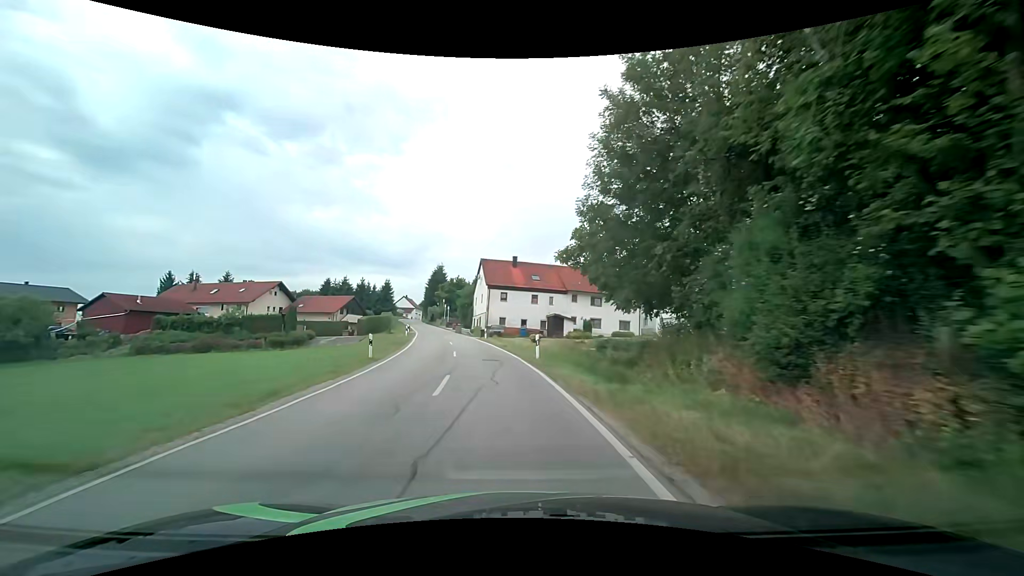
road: secondary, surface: asphalt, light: Day
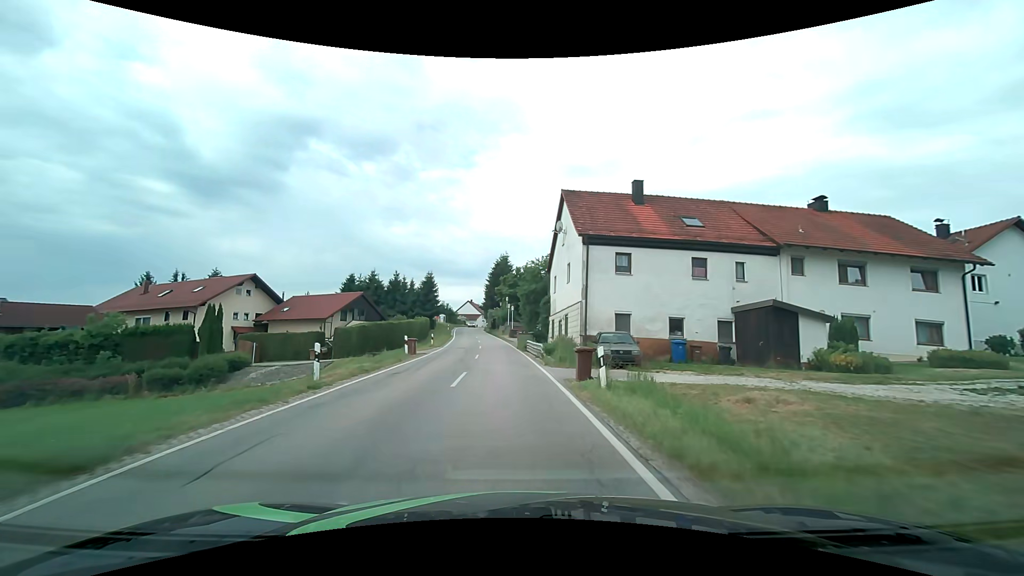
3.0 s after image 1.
(-2.8, +33.5) m; -9°
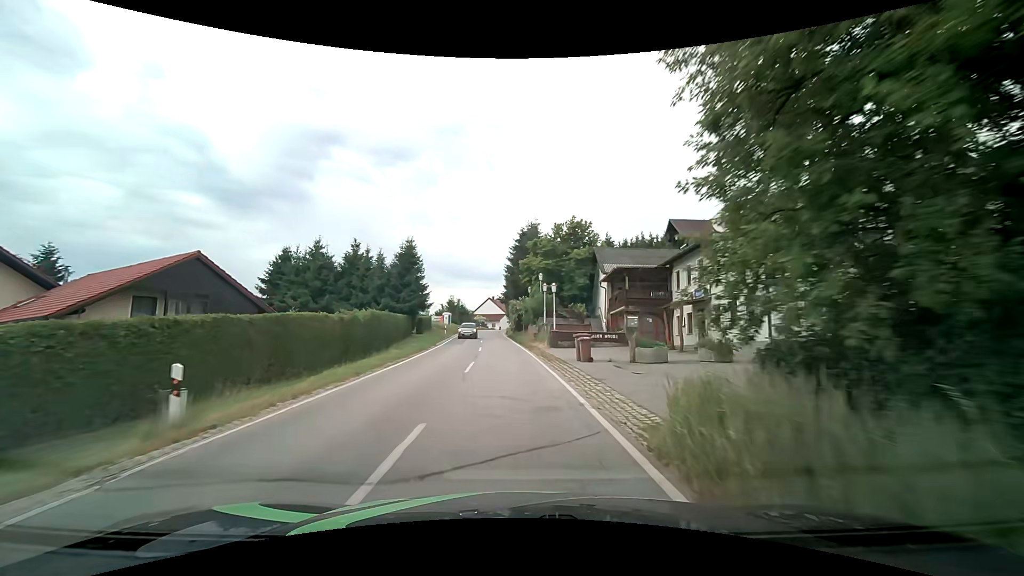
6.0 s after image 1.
(-1.1, +32.7) m; -3°
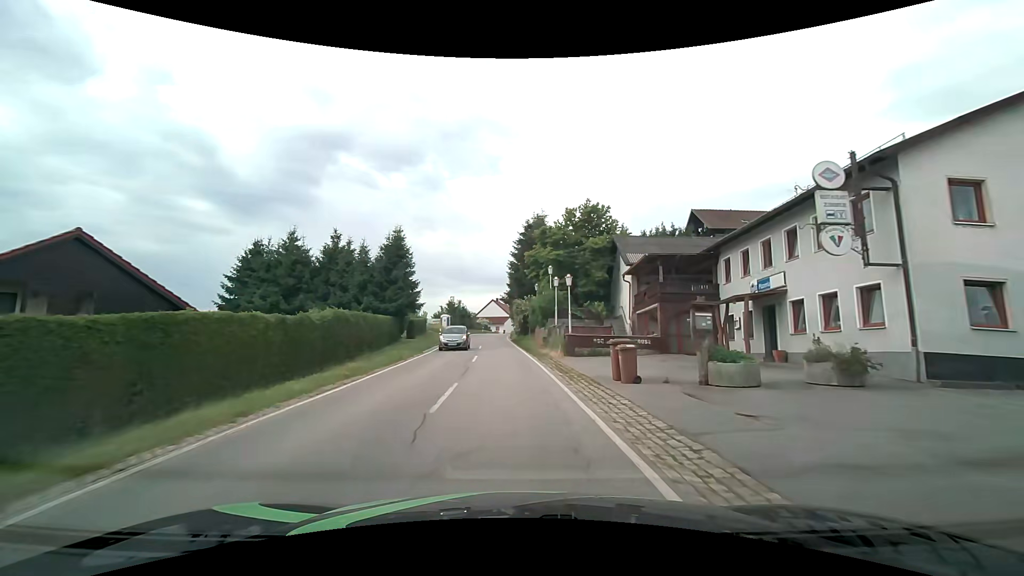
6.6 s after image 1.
(-0.1, +6.6) m; -1°
(0, +10) (0, +20) (-1, +30) (-1, +40) (-2, +50) (-3, +60) (-3, +70) (-3, +80) (-2, +90) (-1, +100) m
